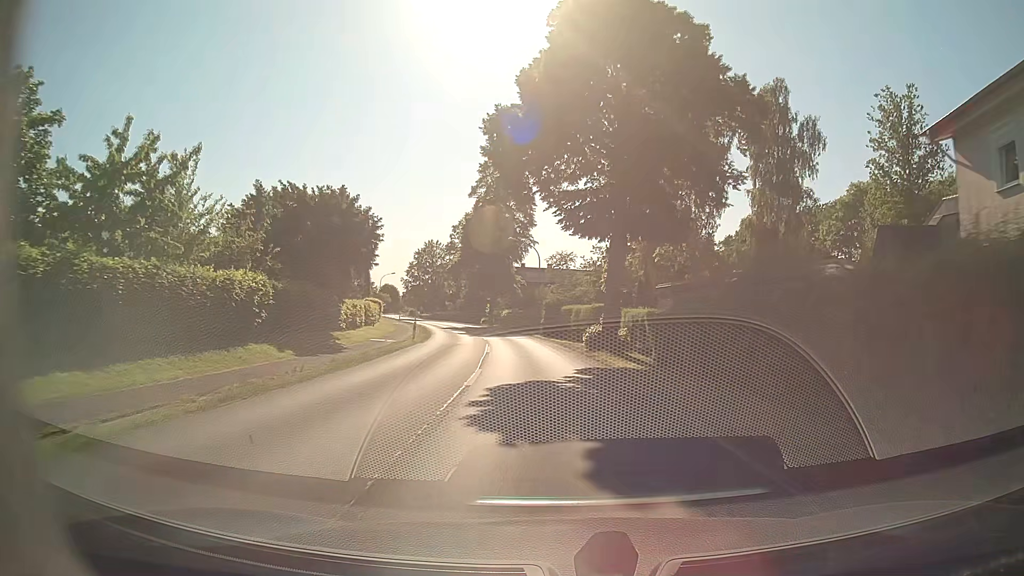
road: secondary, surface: asphalt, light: Day
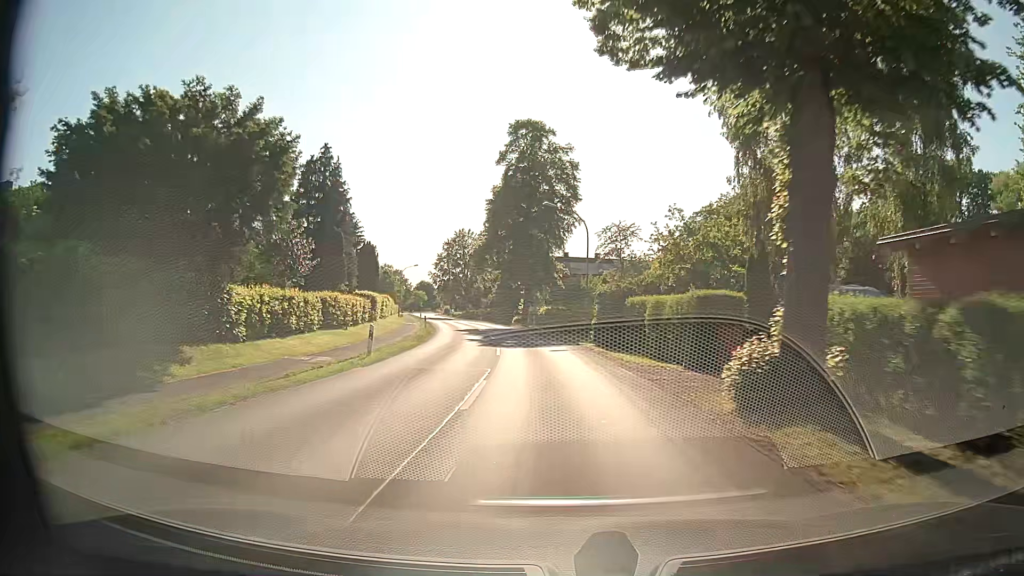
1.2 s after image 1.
(-0.6, +15.8) m; -4°
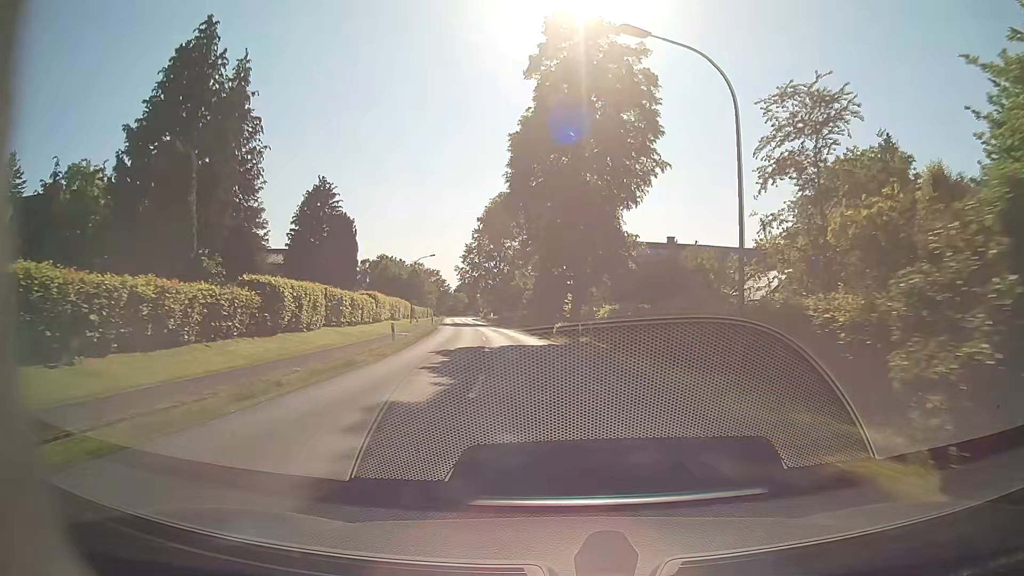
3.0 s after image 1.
(-0.8, +23.8) m; -4°
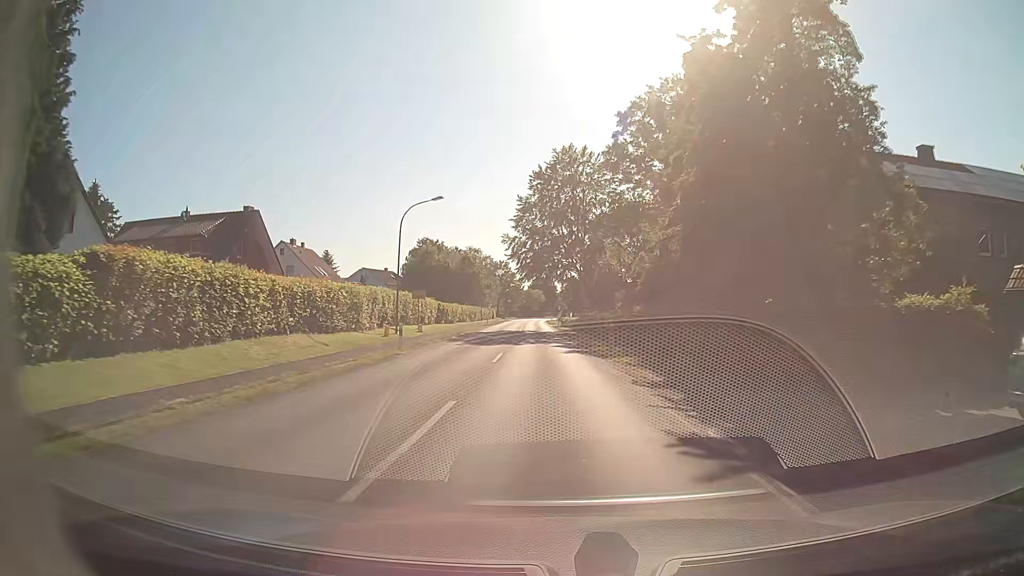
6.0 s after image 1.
(-2.6, +39.5) m; -7°
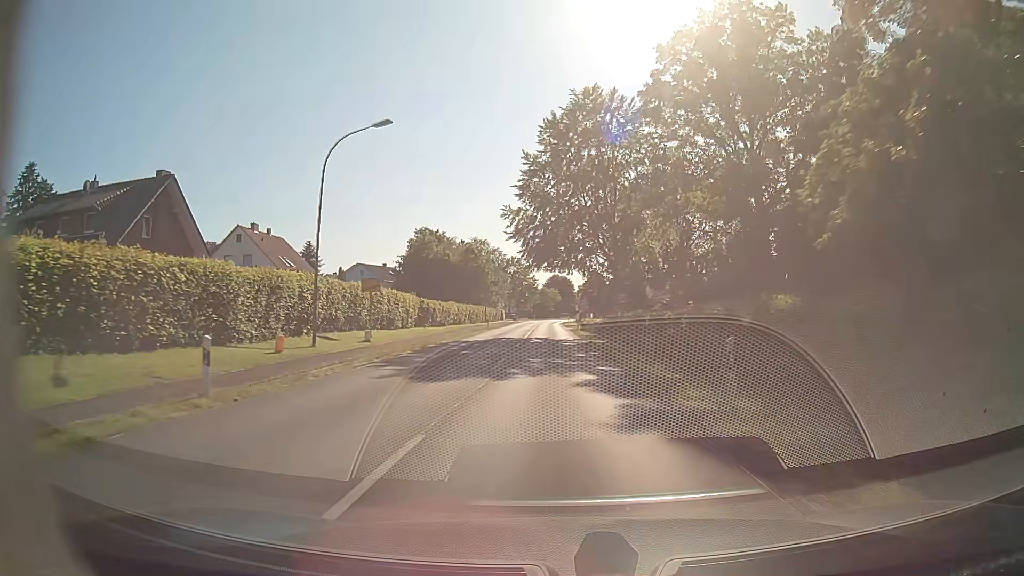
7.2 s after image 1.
(-0.3, +15.9) m; -2°
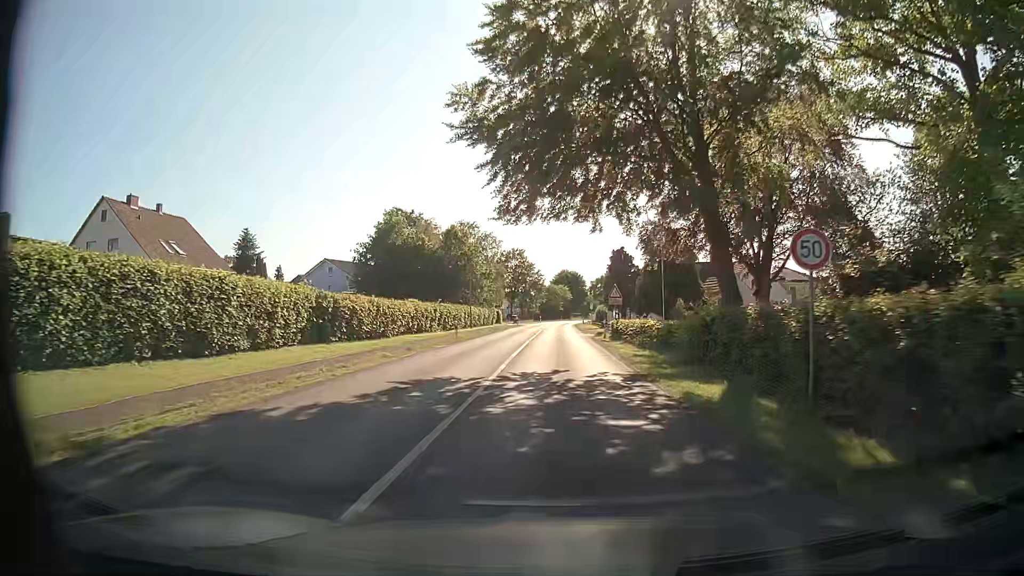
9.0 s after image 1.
(-0.2, +23.9) m; -1°
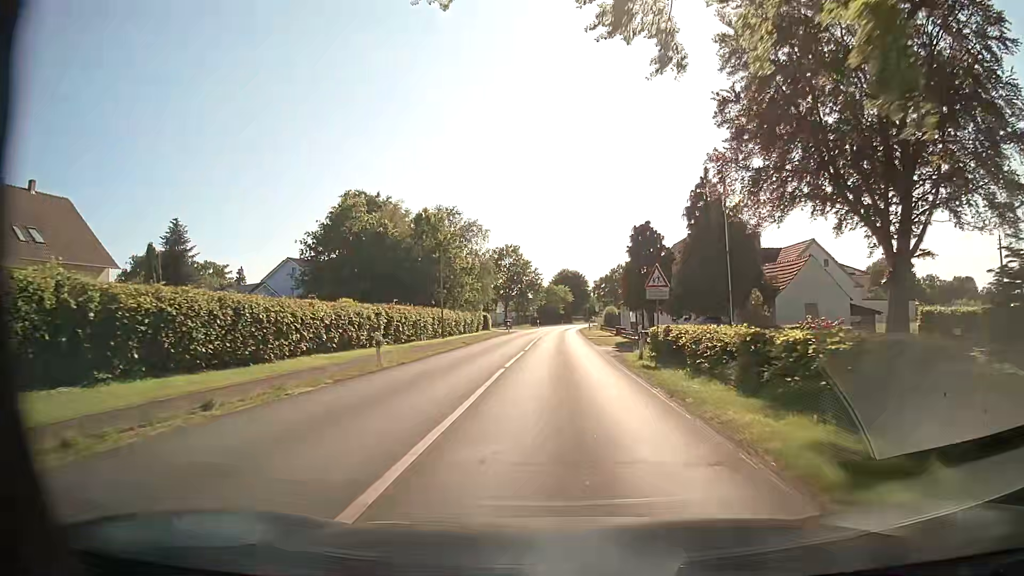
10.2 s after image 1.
(0.0, +15.9) m; 0°
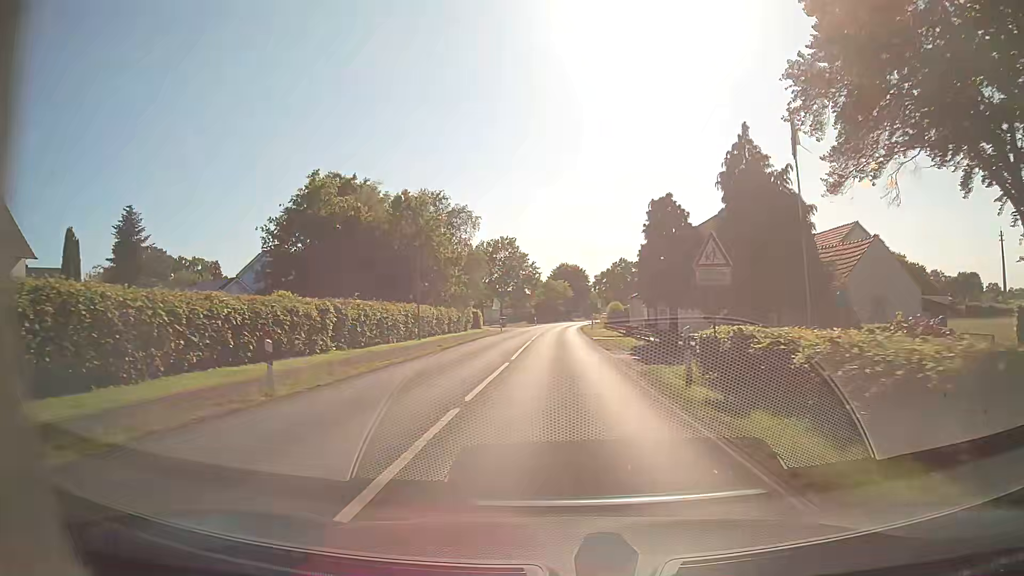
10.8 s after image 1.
(+0.1, +7.9) m; +1°
(0, +10) (0, +20) (0, +30) (0, +40) (0, +50) (0, +60) (0, +70) (0, +80) (+1, +90) (+2, +100) m
